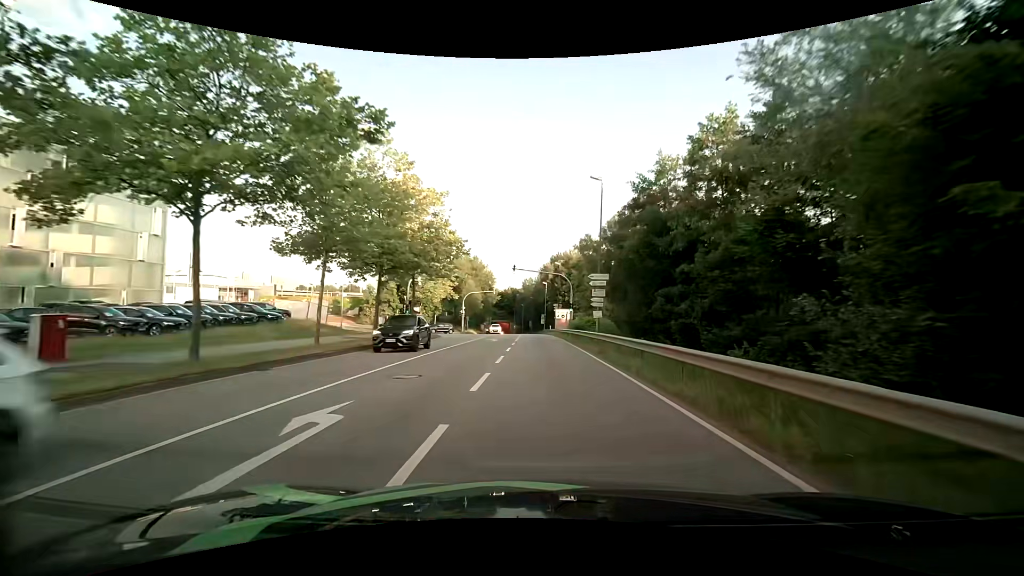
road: secondary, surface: asphalt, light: Day
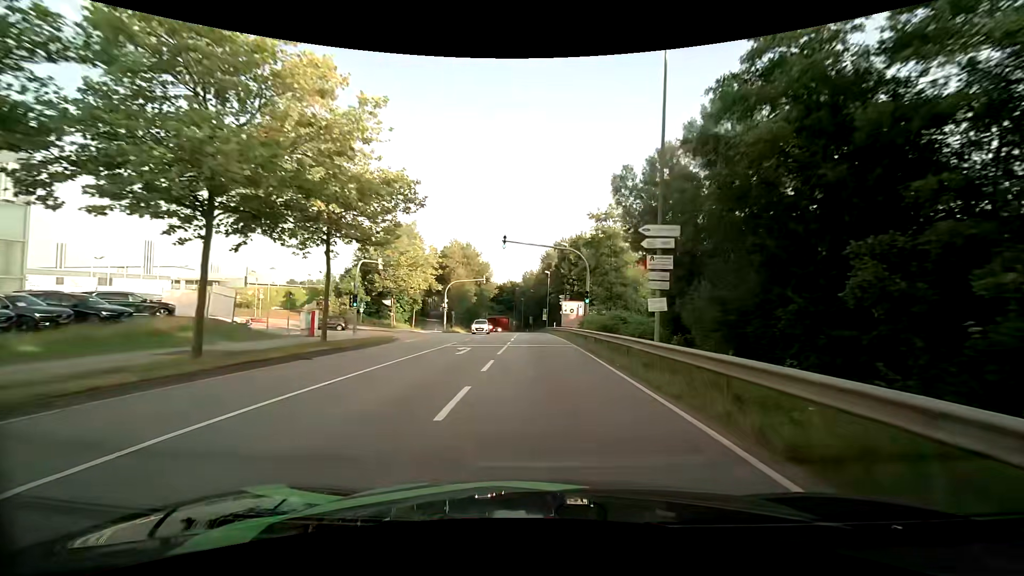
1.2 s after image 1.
(0.0, +14.9) m; 0°
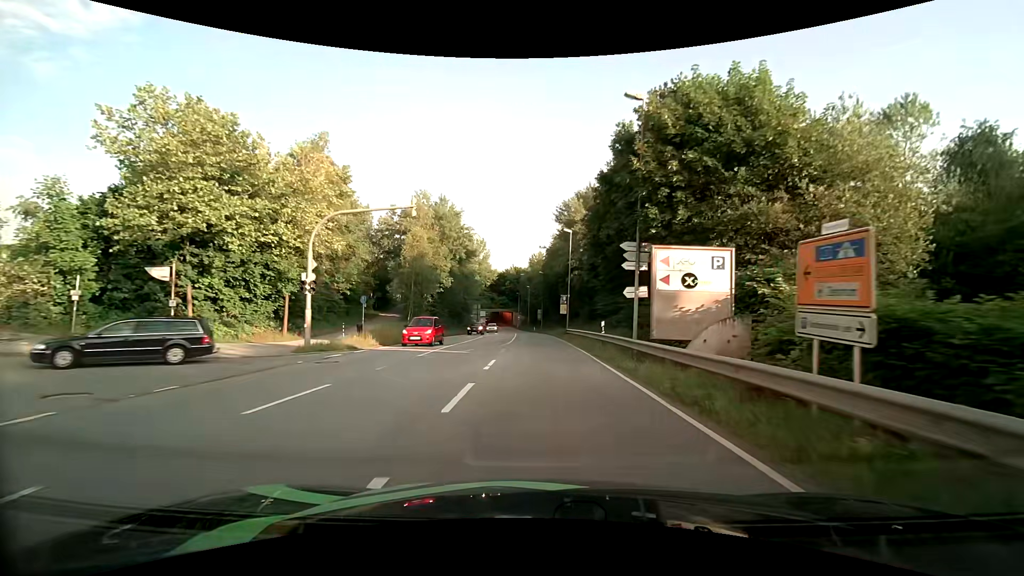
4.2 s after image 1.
(-0.3, +36.5) m; -1°
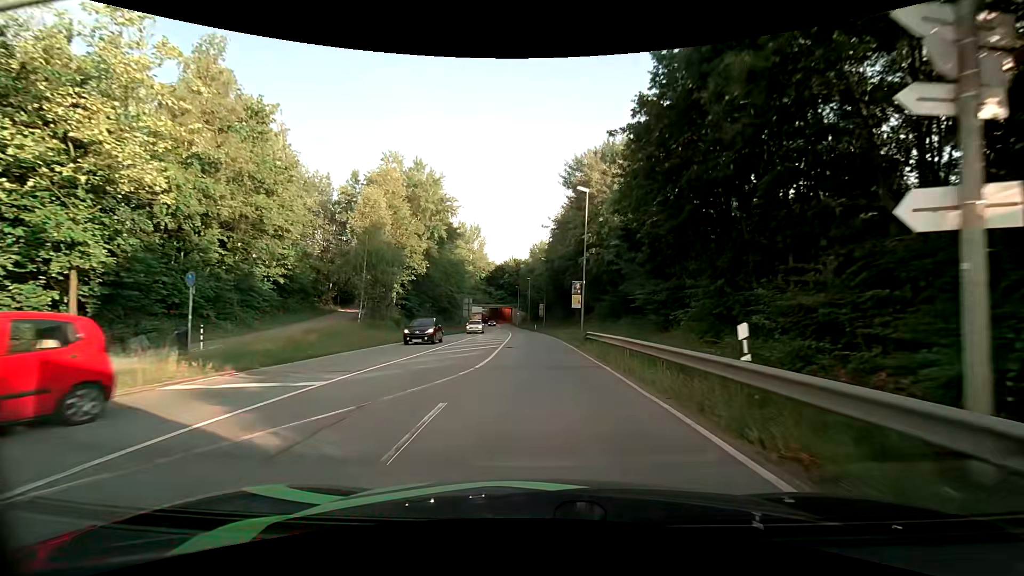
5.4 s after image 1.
(0.0, +14.7) m; 0°
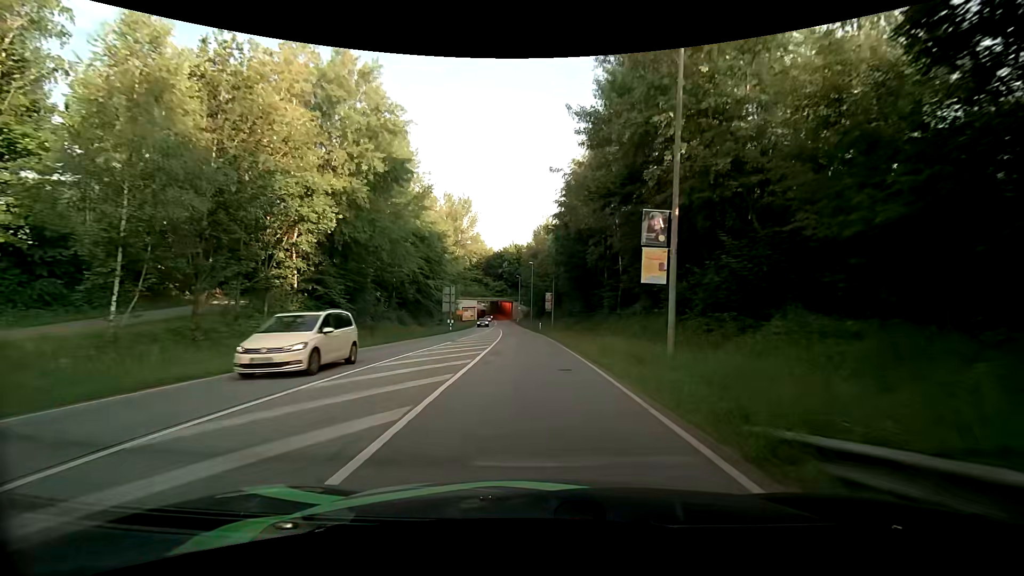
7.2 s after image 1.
(-0.1, +21.9) m; 0°
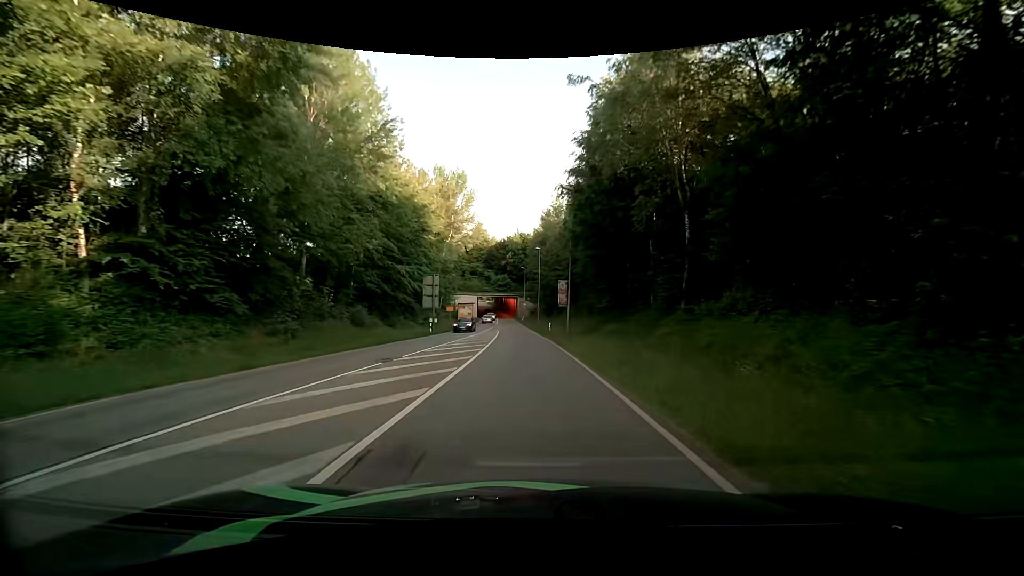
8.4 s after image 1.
(-0.1, +14.5) m; -1°
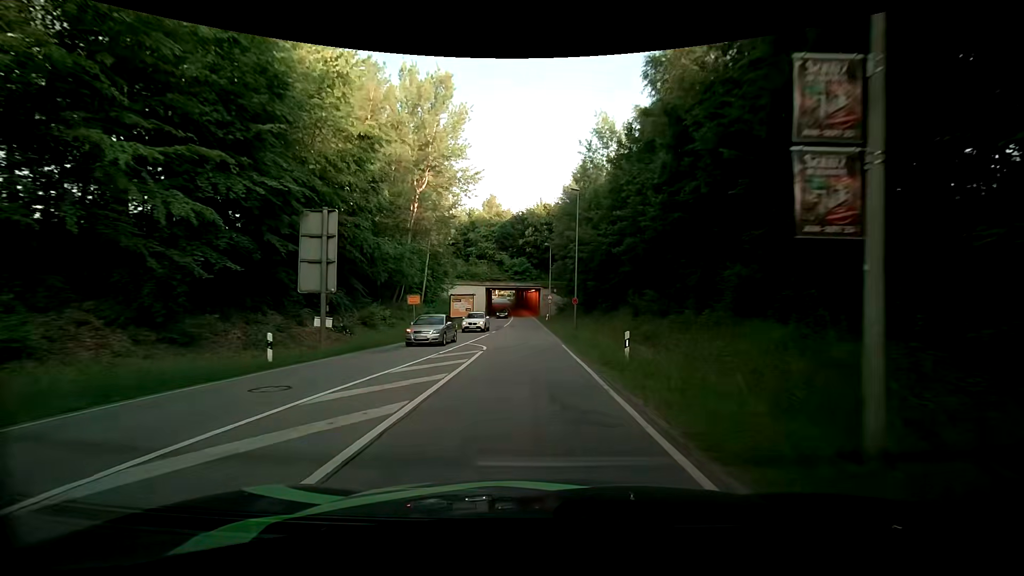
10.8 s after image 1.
(-0.7, +29.4) m; -3°
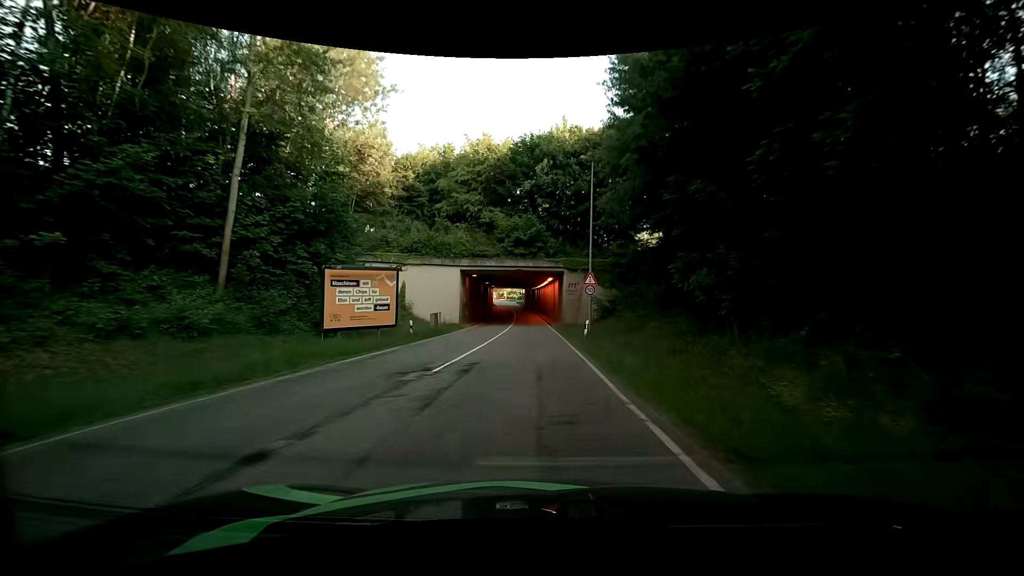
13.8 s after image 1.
(-0.5, +38.2) m; -2°
